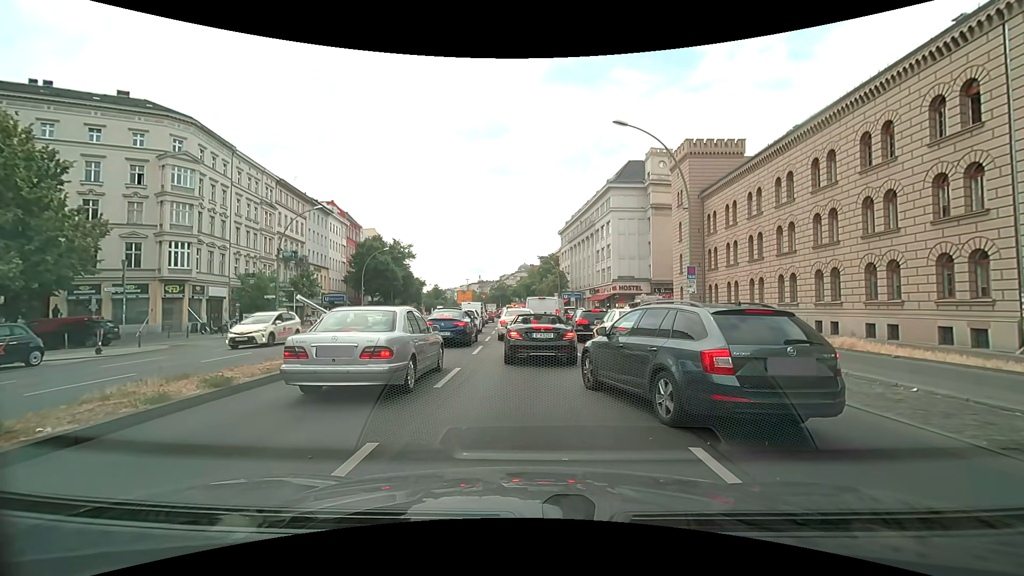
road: primary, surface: asphalt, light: Day
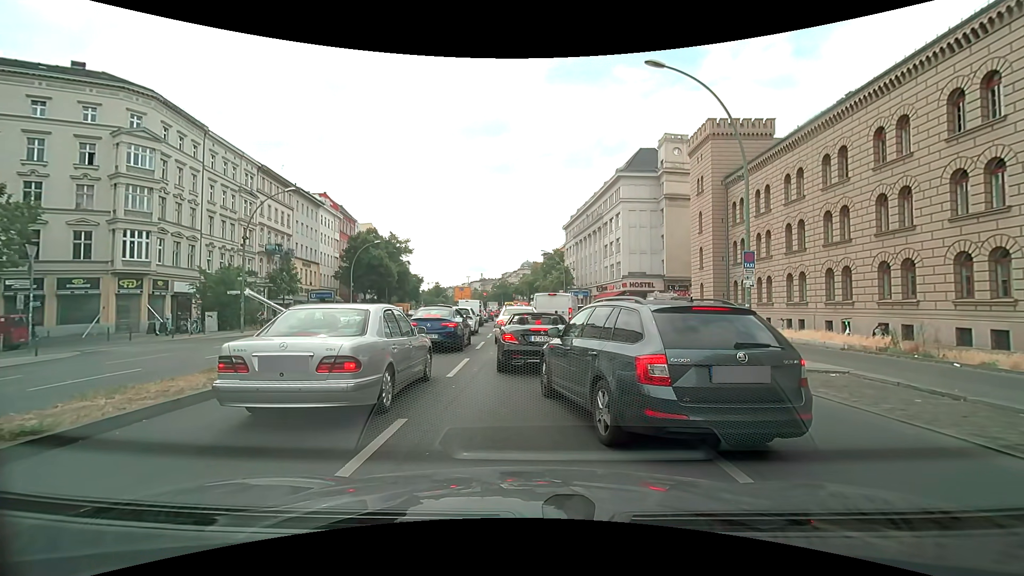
(+0.2, +5.4) m; +2°
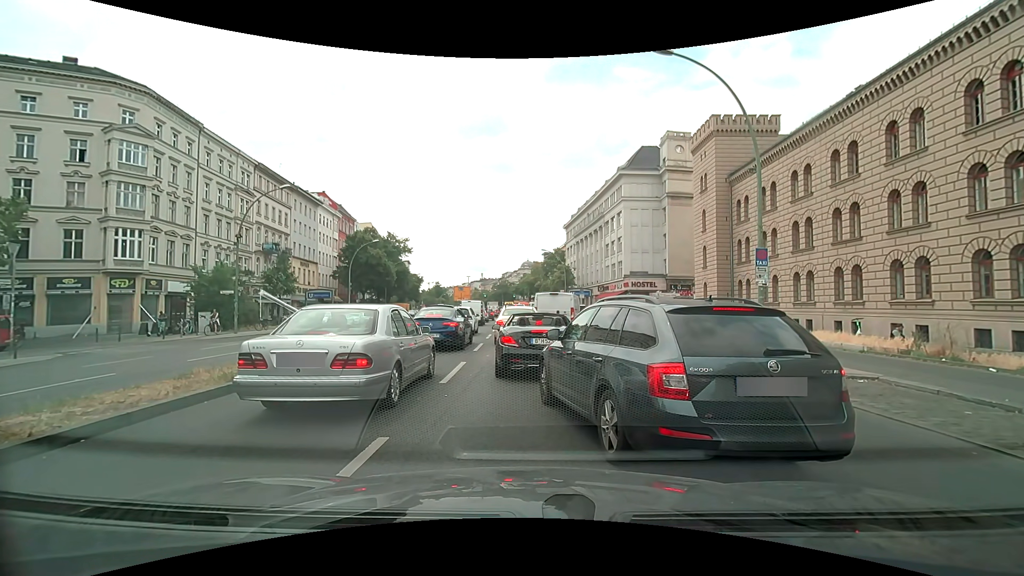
(0.0, +0.8) m; 0°
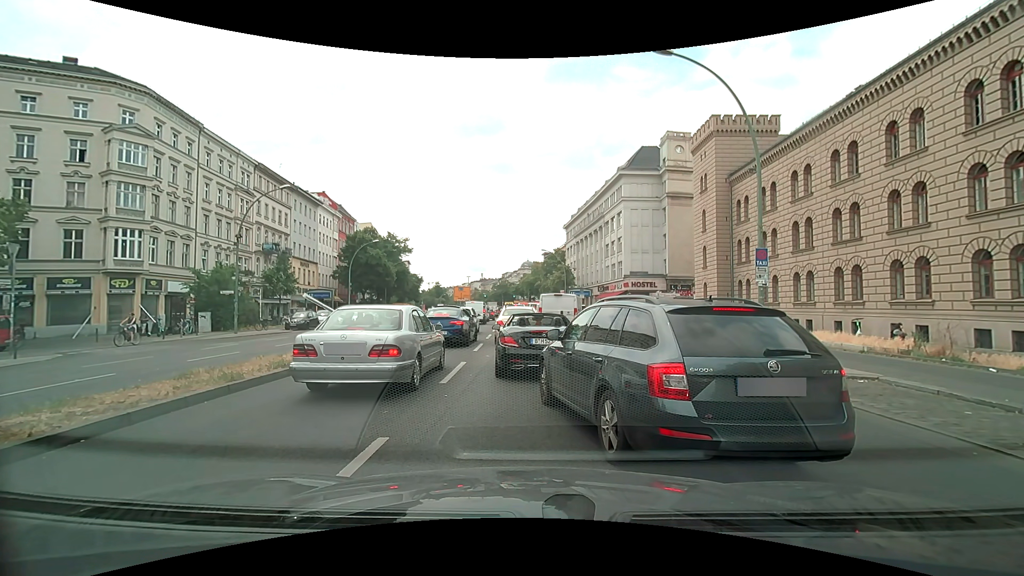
(0.0, +0.1) m; 0°
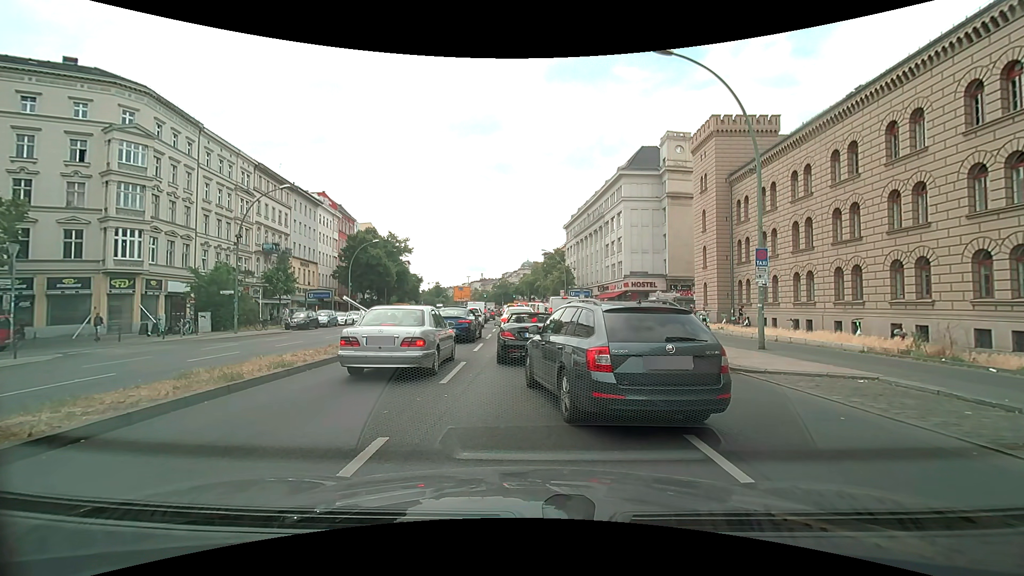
(0.0, 0.0) m; 0°
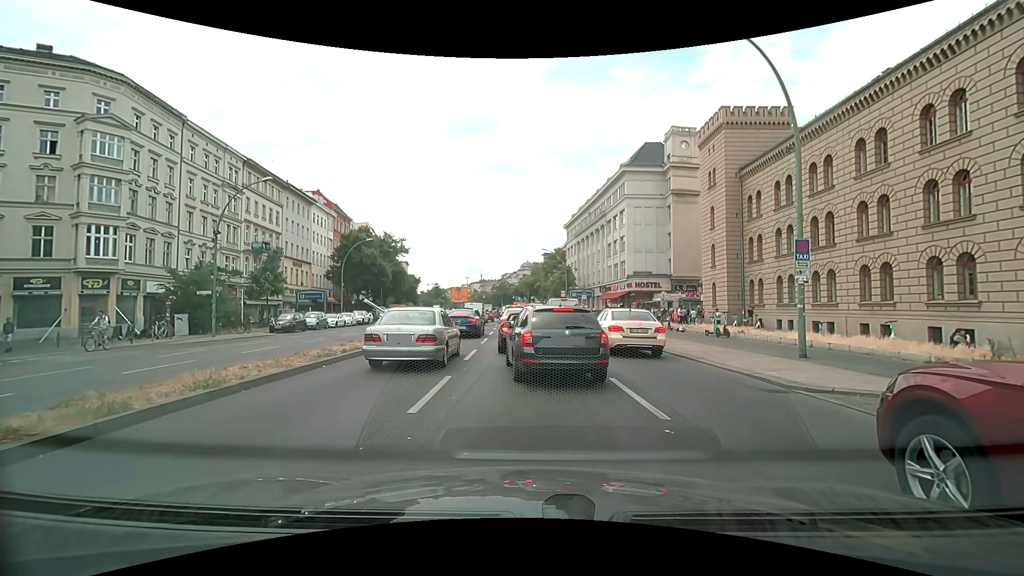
(0.0, +2.6) m; +2°
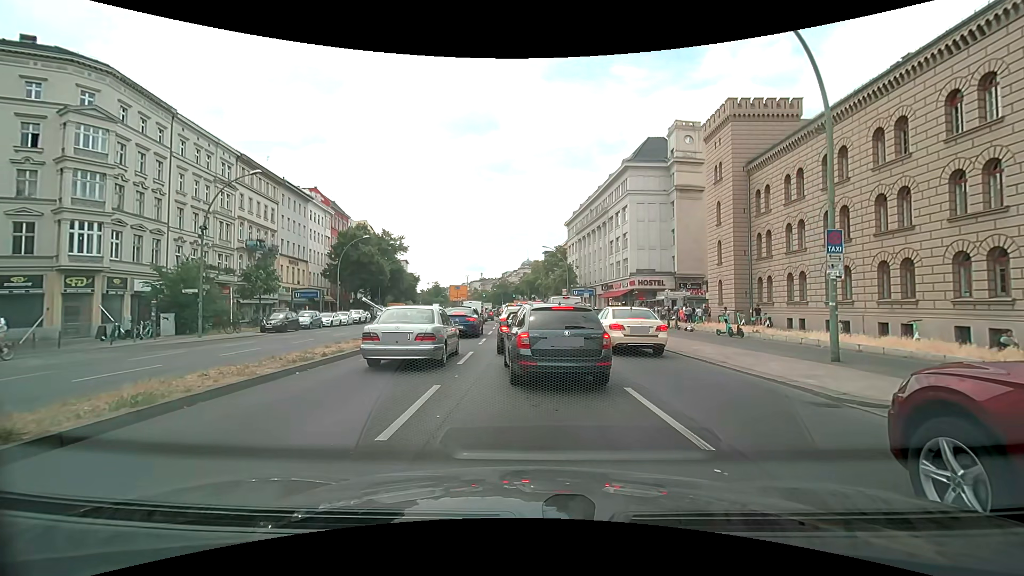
(0.0, +1.4) m; -1°
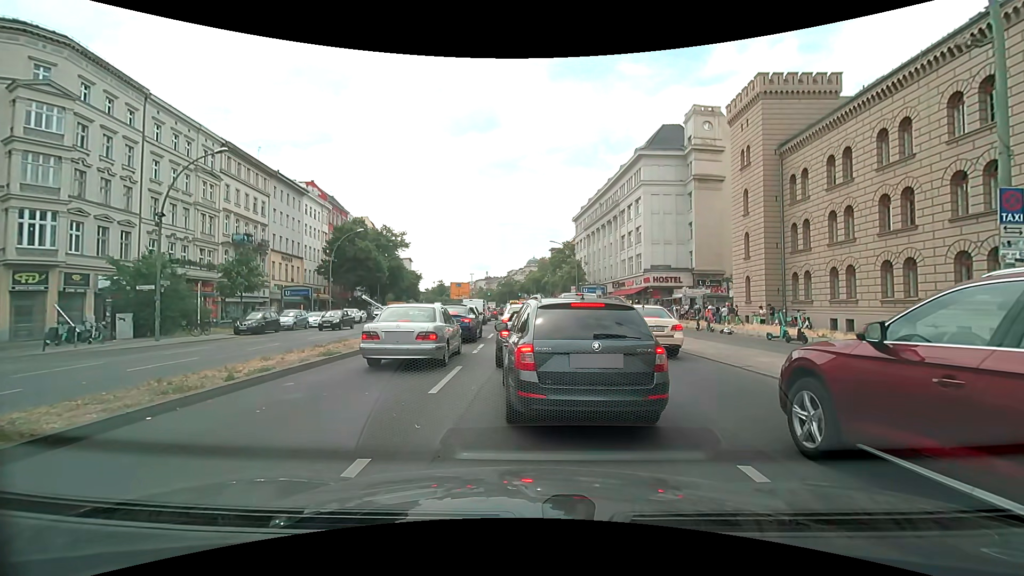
(-0.1, +4.1) m; -2°
